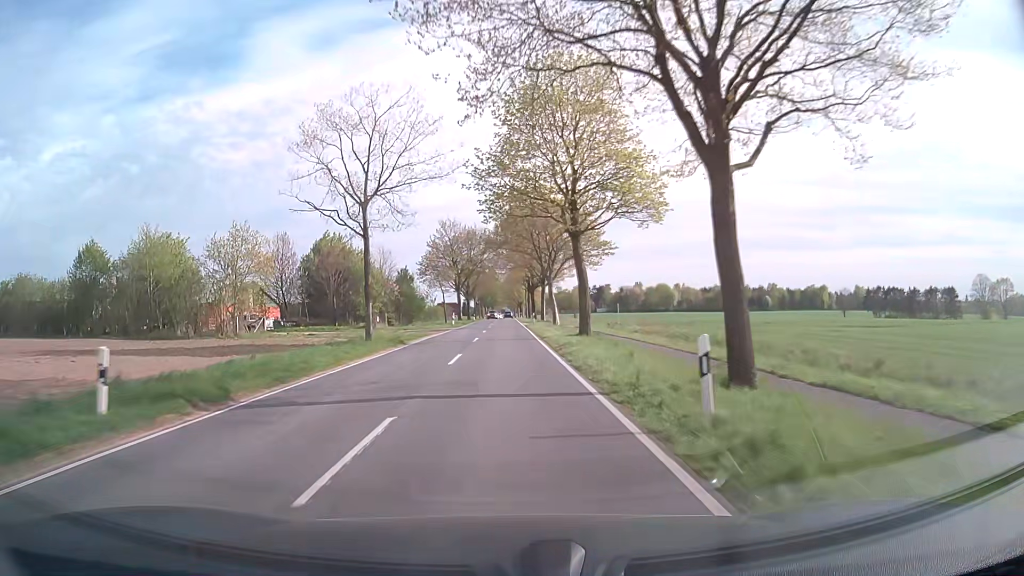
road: secondary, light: Day
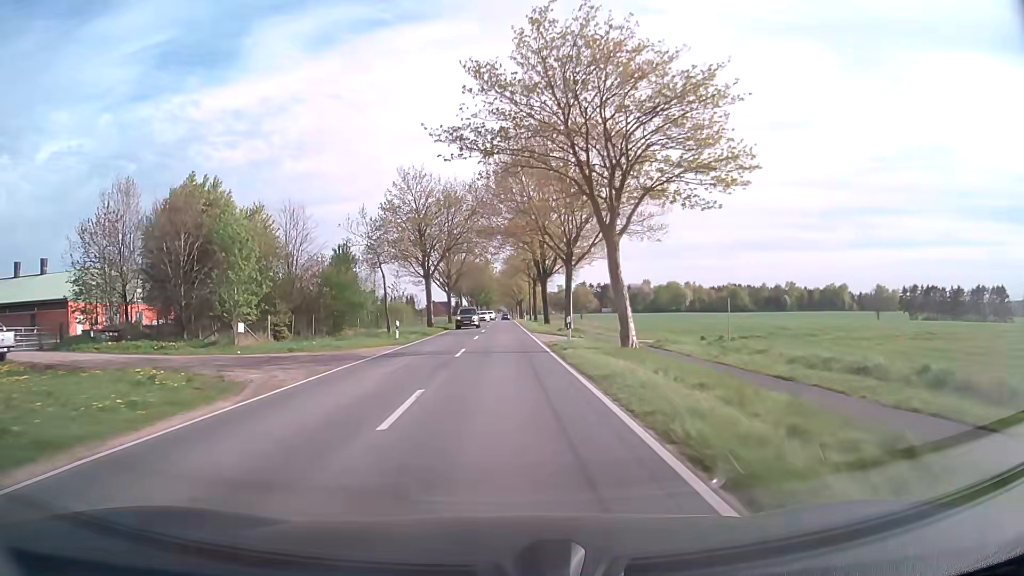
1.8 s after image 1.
(+0.2, +33.1) m; +1°
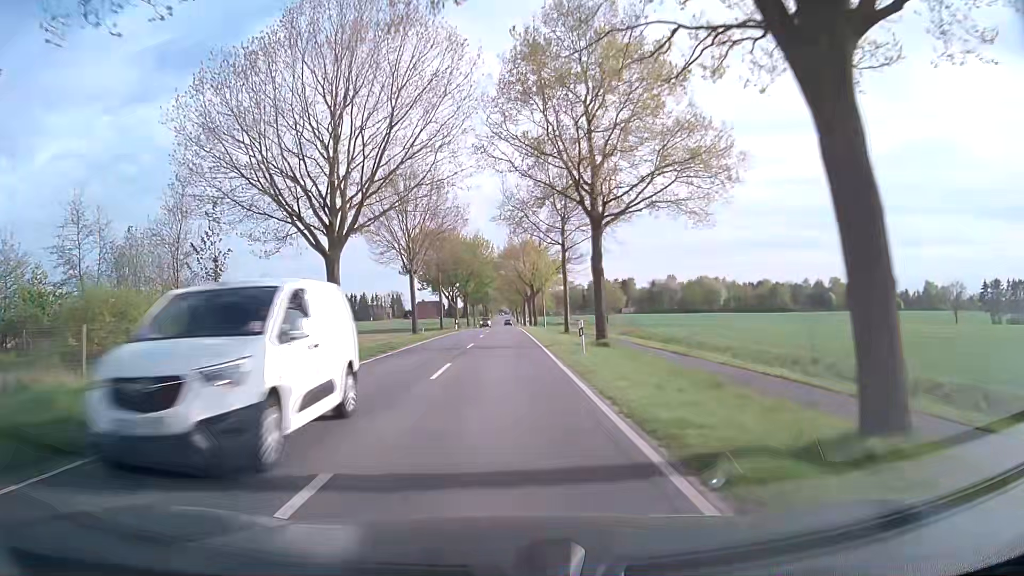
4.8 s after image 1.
(-0.1, +54.3) m; 0°
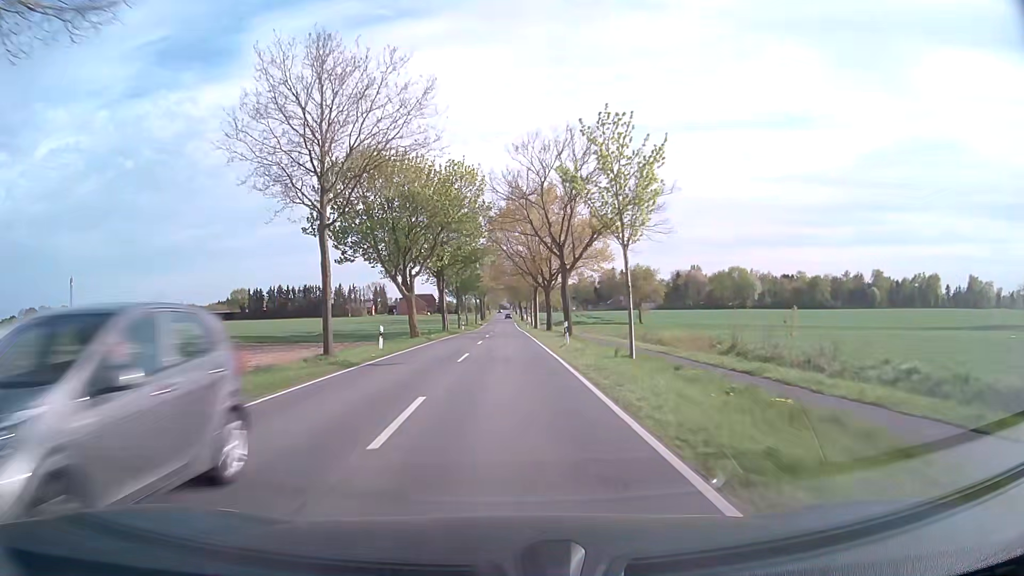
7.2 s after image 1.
(0.0, +43.1) m; 0°
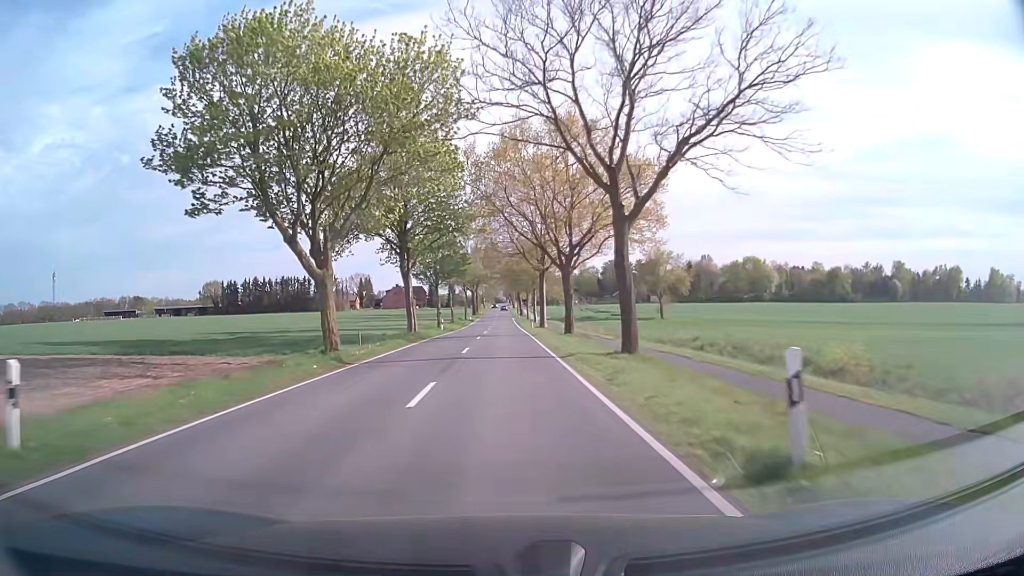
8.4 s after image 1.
(0.0, +21.6) m; 0°
(0, +10) (0, +20) (0, +30) (0, +40) (0, +50) (0, +60) (0, +70) (0, +80) (0, +90) (0, +100) m
